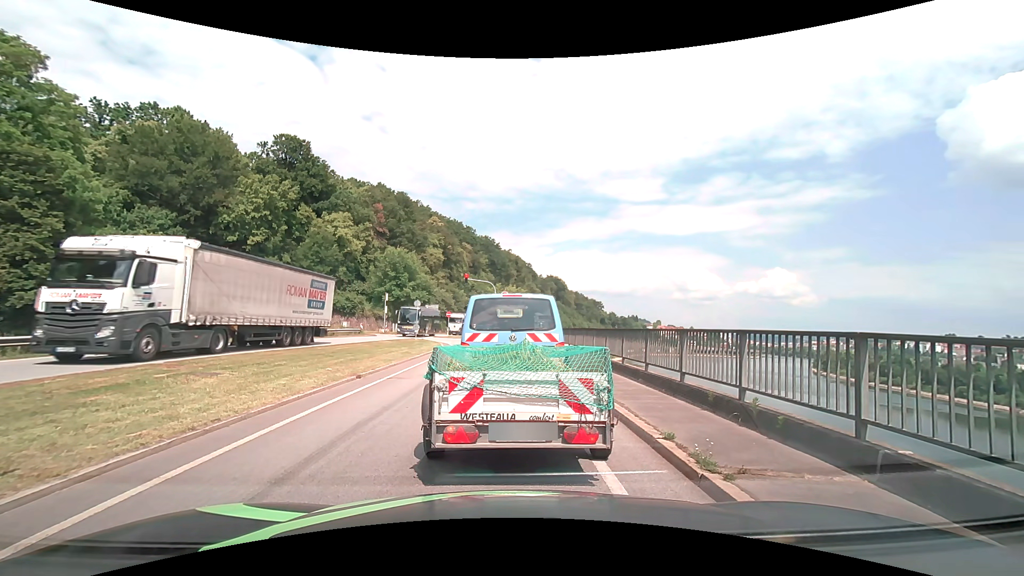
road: primary_link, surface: asphalt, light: Day
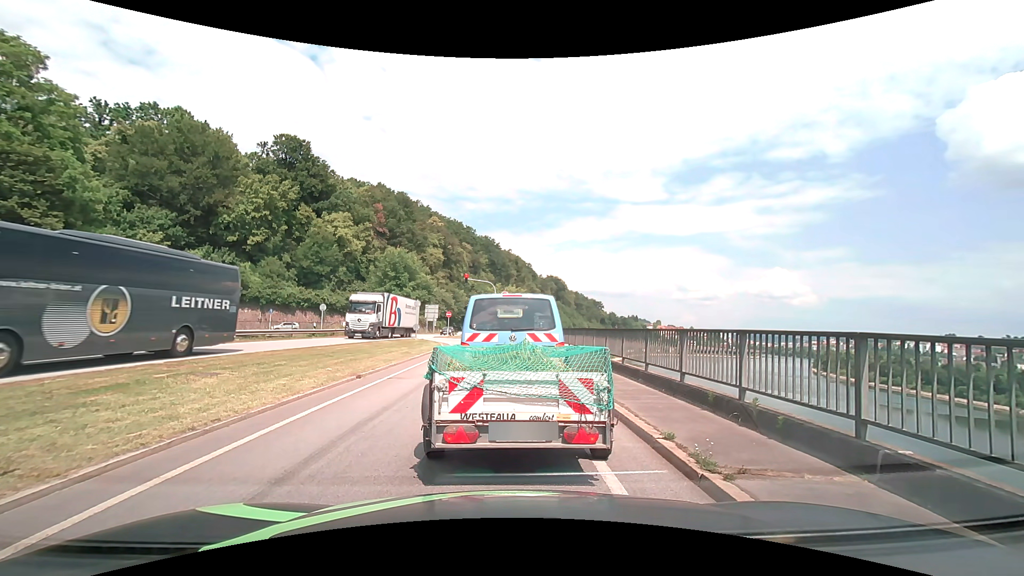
(0.0, 0.0) m; 0°
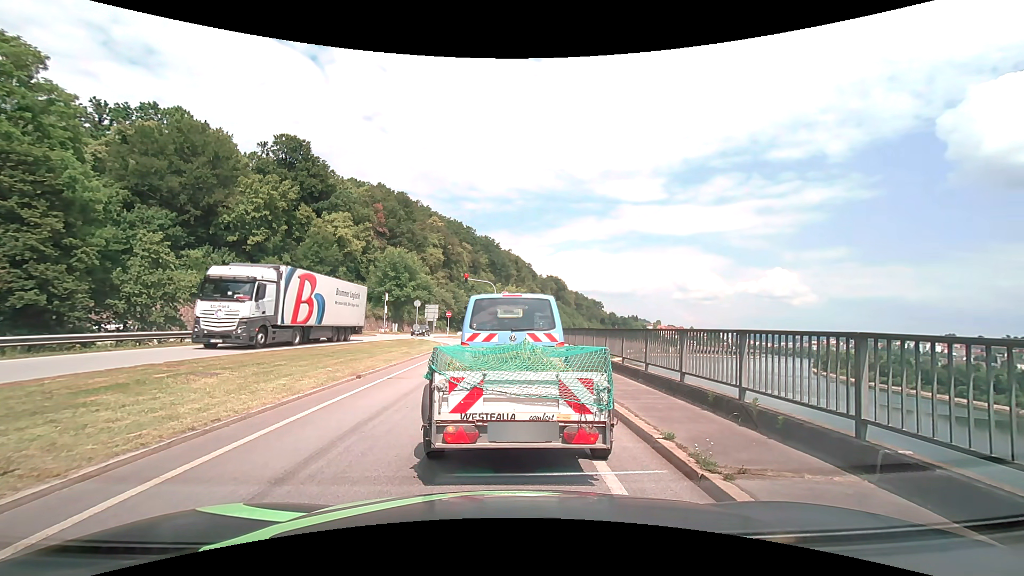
(0.0, 0.0) m; 0°
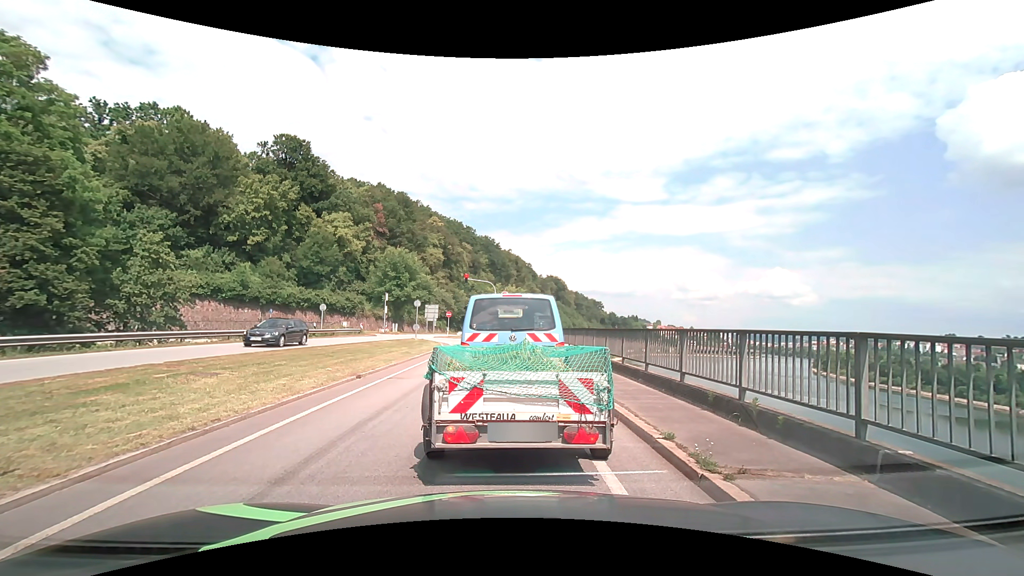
(0.0, 0.0) m; 0°
